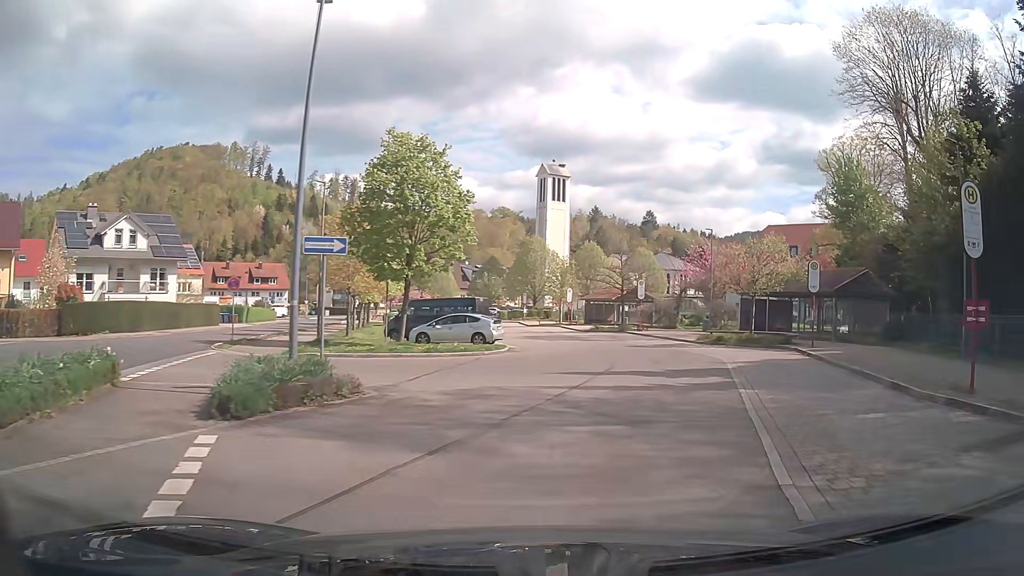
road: service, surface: asphalt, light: Day
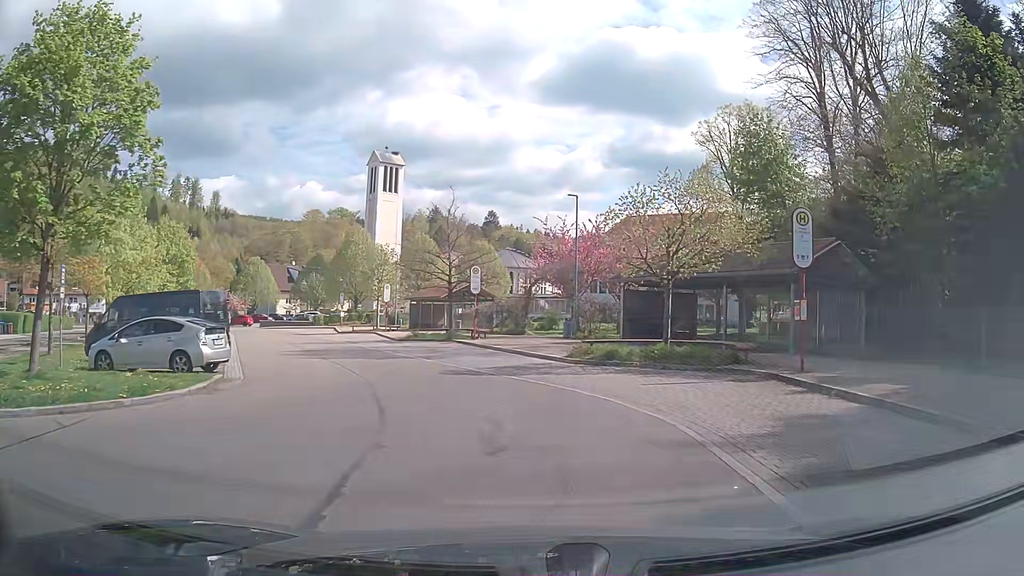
(+2.3, +14.0) m; +14°
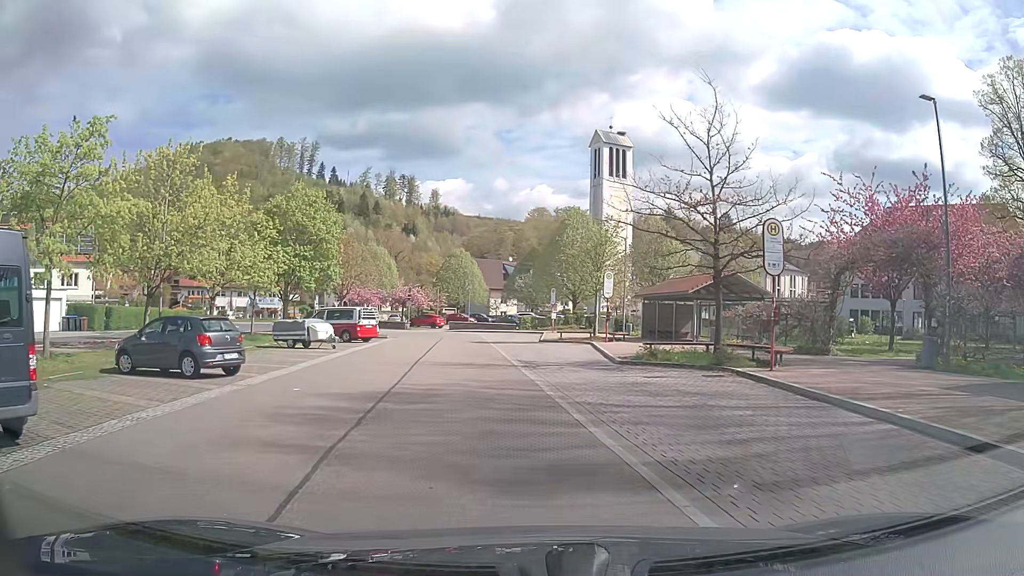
(-2.2, +16.7) m; -20°
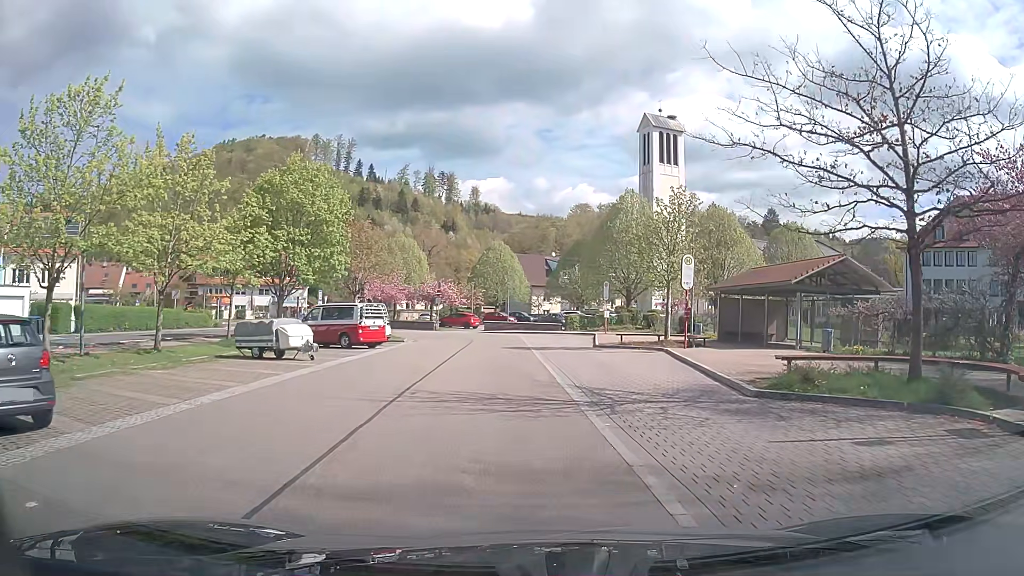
(-0.2, +8.6) m; -2°
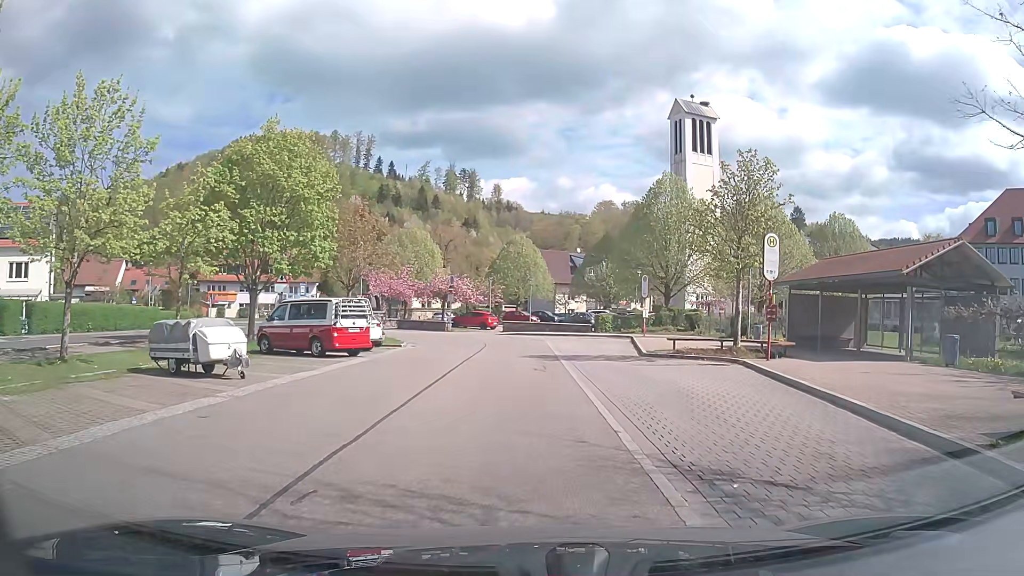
(-0.2, +6.9) m; -2°
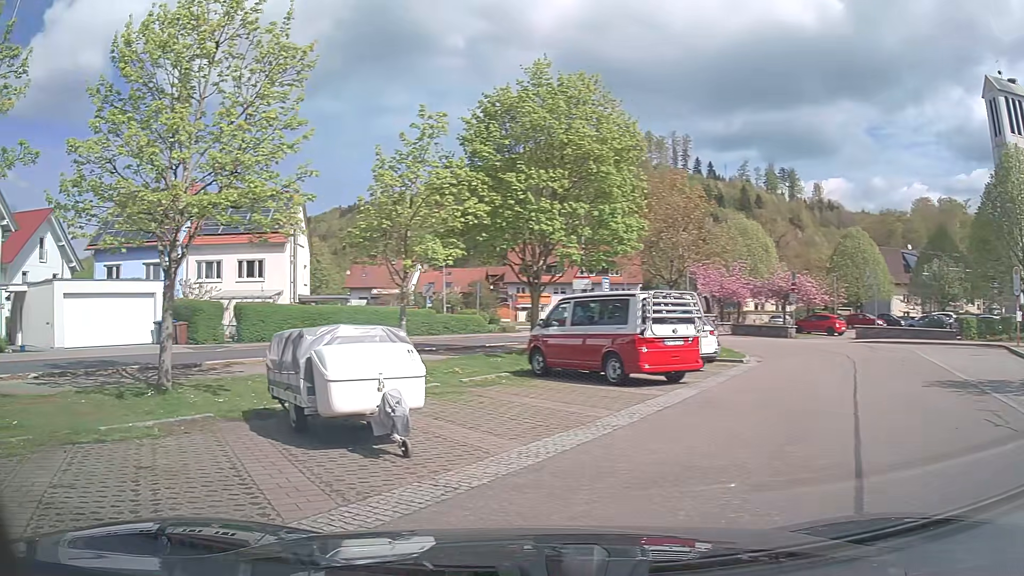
(-1.2, +8.4) m; -28°
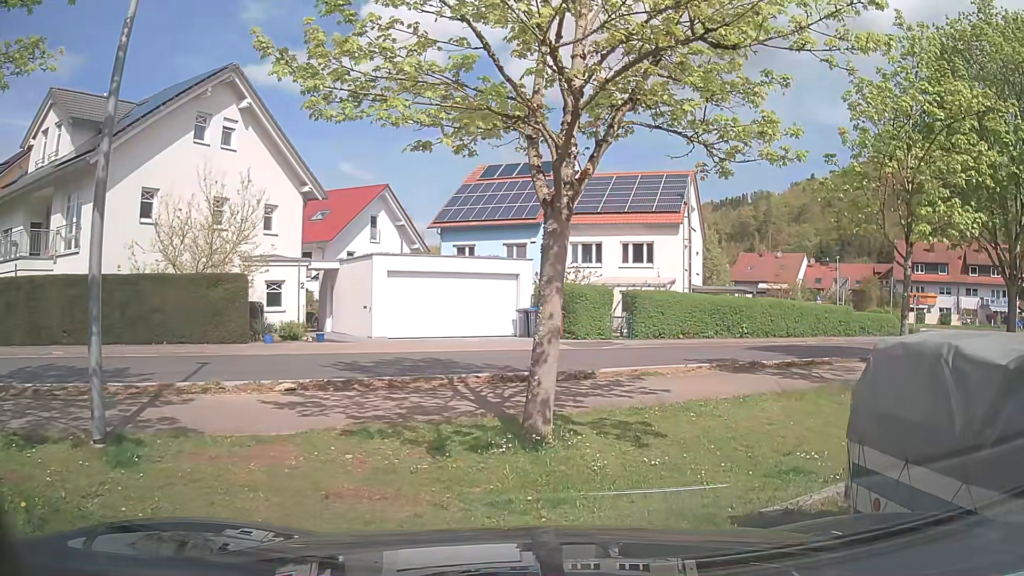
(-2.4, +5.5) m; -32°
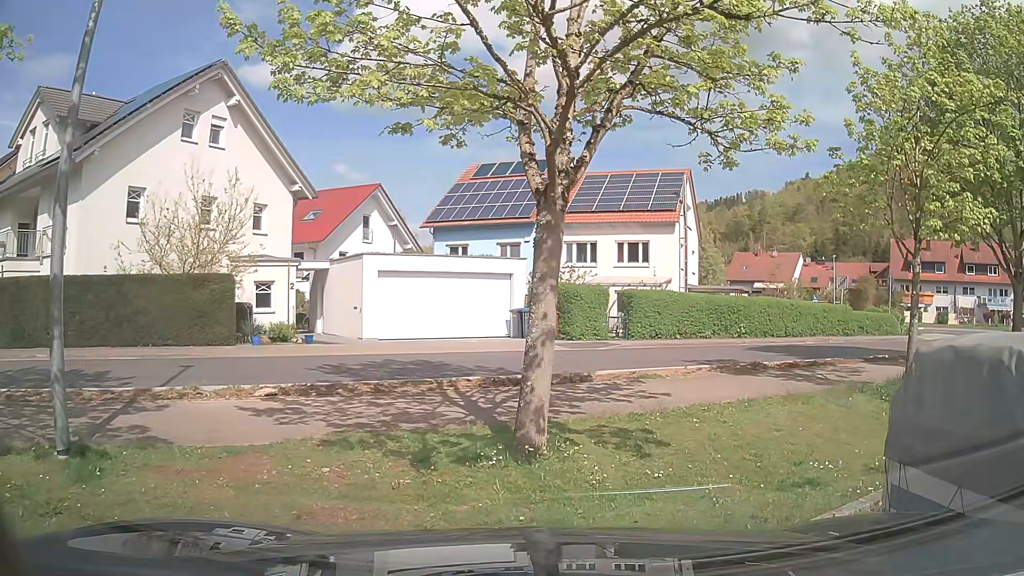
(0.0, +0.5) m; 0°
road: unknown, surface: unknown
